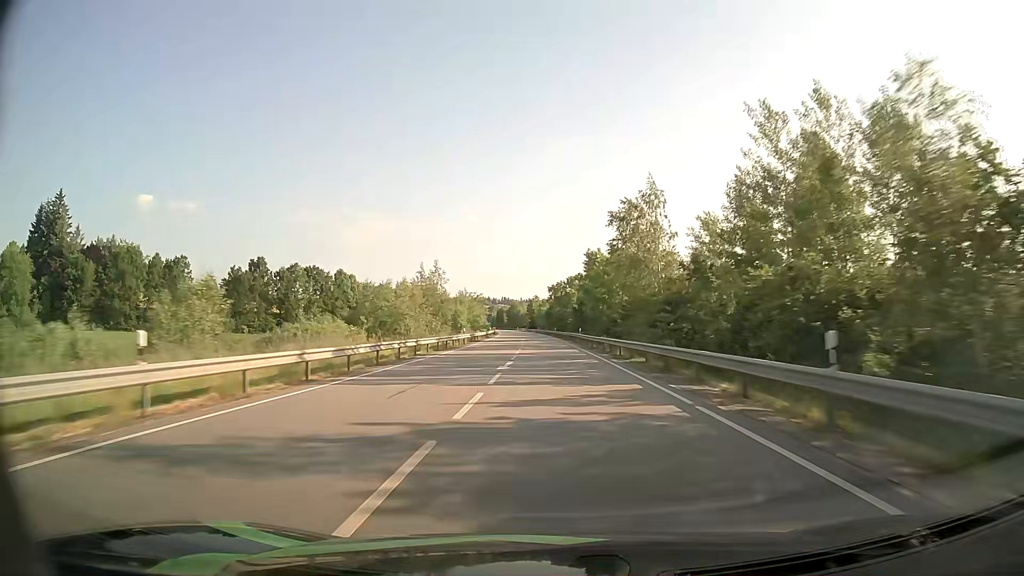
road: primary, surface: asphalt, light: Day
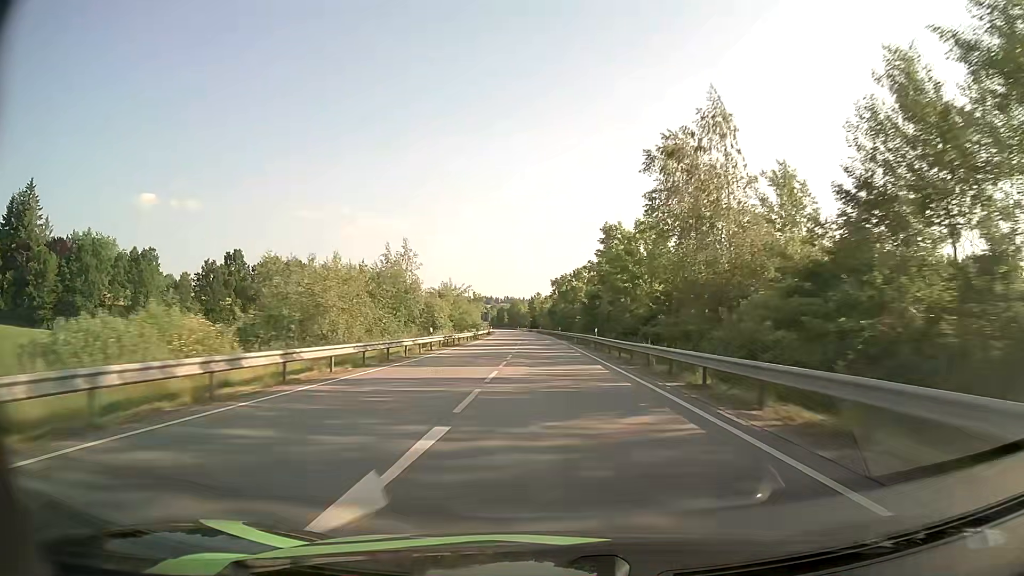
(-0.1, +17.4) m; 0°
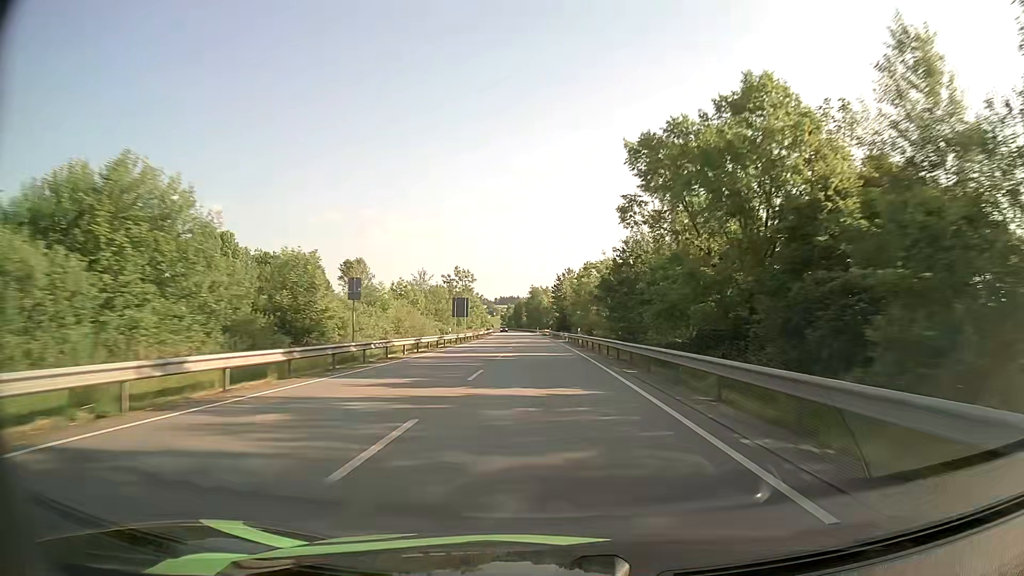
(-1.9, +87.2) m; -2°
(0, +10) (0, +20) (0, +30) (0, +40) (-1, +50) (-1, +60) (-2, +70) (-2, +80) (-3, +90) (-3, +100) m
